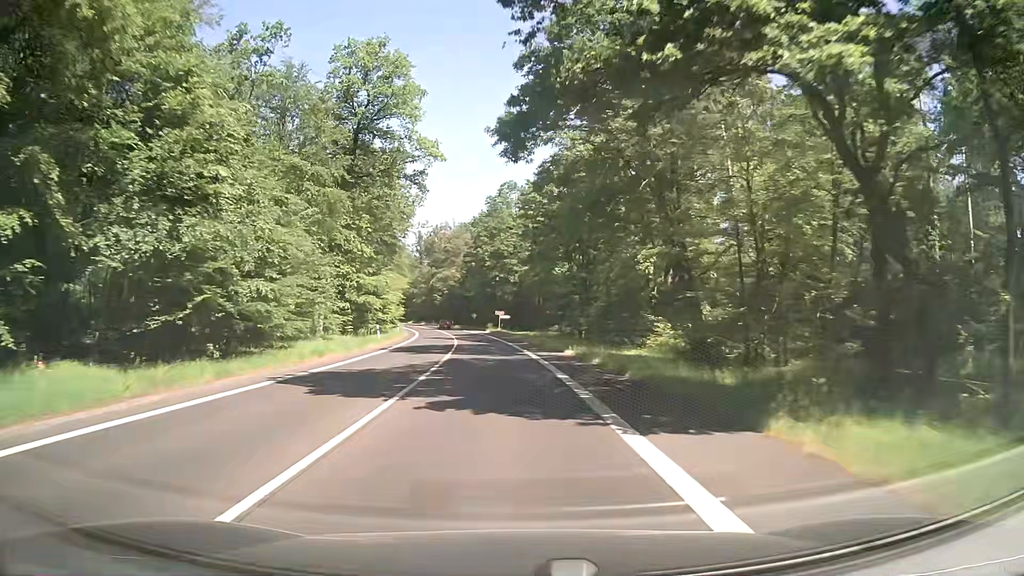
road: secondary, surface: asphalt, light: Day
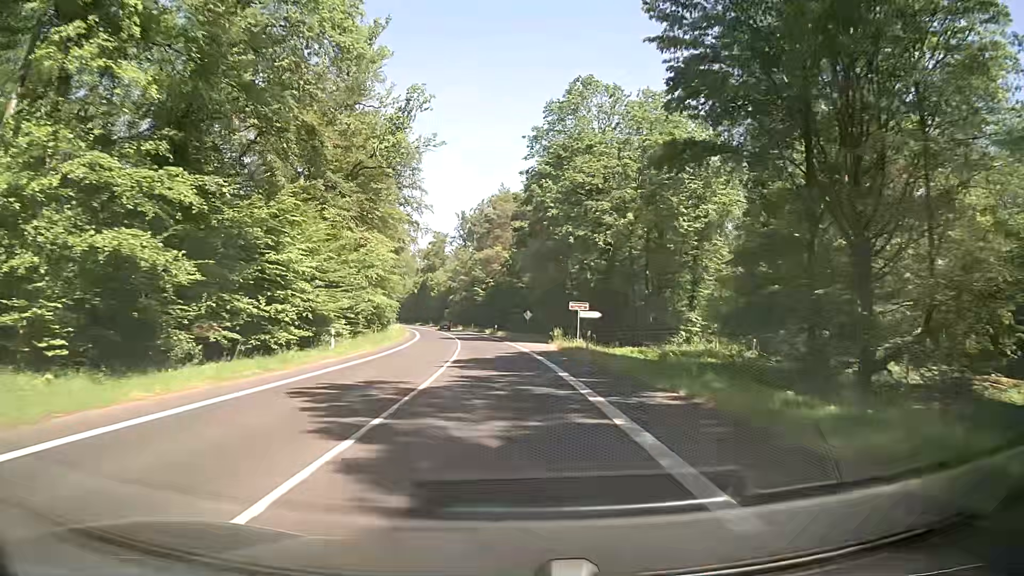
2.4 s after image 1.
(-2.1, +45.0) m; -5°
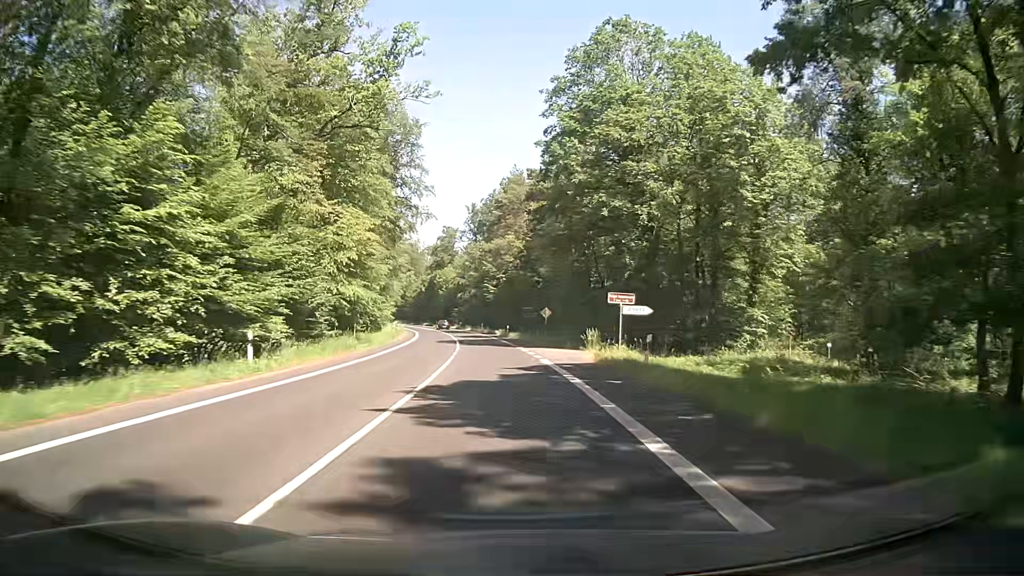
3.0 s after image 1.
(-0.2, +11.2) m; -2°
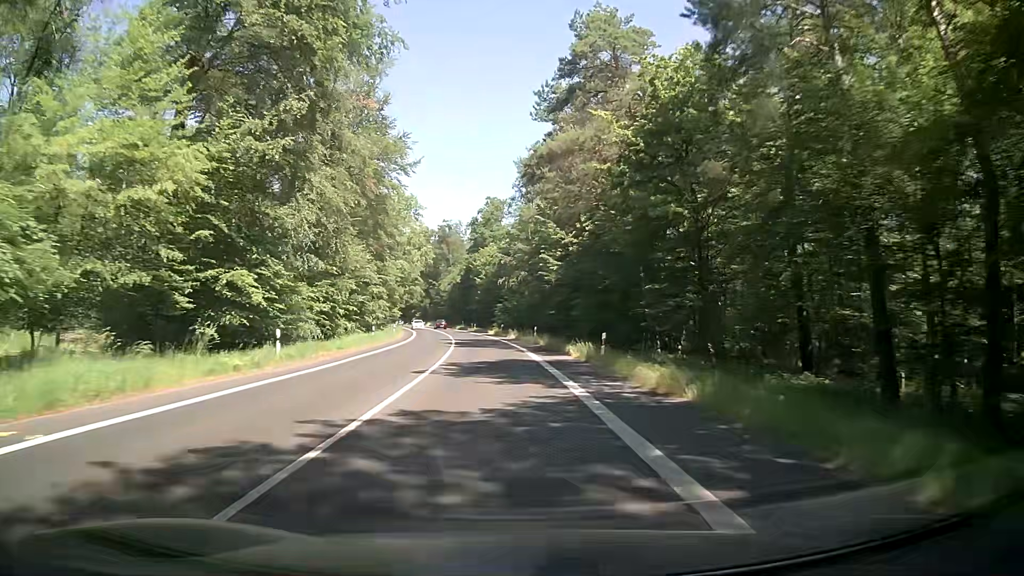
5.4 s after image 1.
(-1.6, +45.0) m; -5°
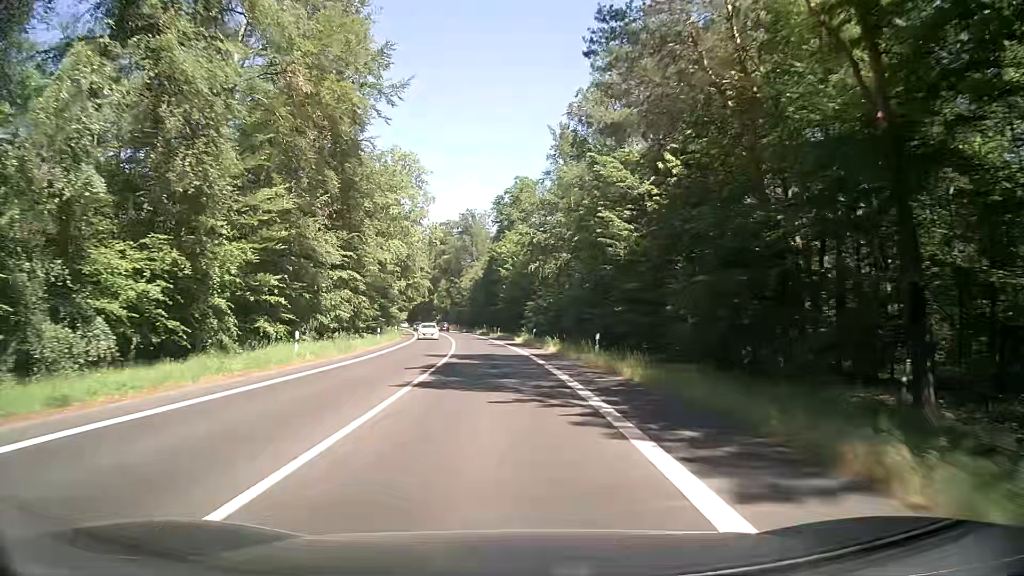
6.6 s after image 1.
(-0.5, +22.5) m; -3°
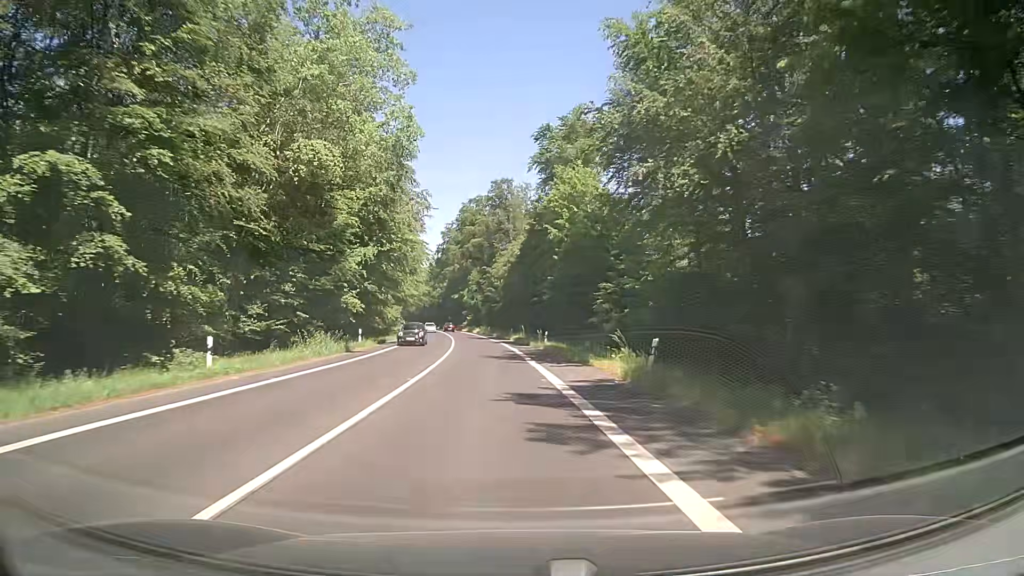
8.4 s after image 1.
(-0.7, +33.8) m; -2°
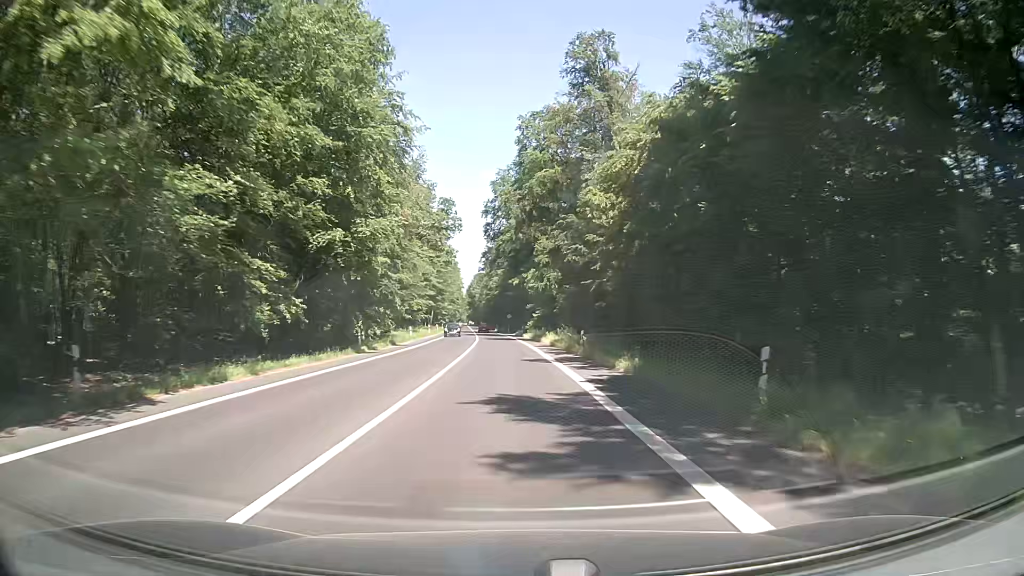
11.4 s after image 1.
(-4.1, +56.1) m; -7°
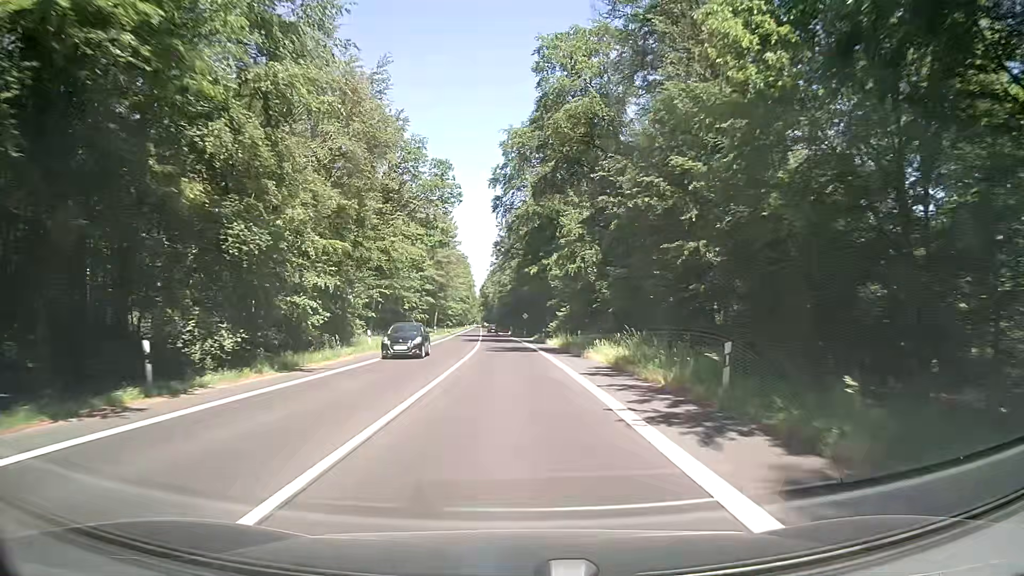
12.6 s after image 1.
(-0.2, +22.5) m; -1°
(0, +10) (0, +20) (0, +30) (-1, +40) (-1, +50) (-1, +60) (-2, +70) (-2, +80) (-3, +90) (-3, +100) m
